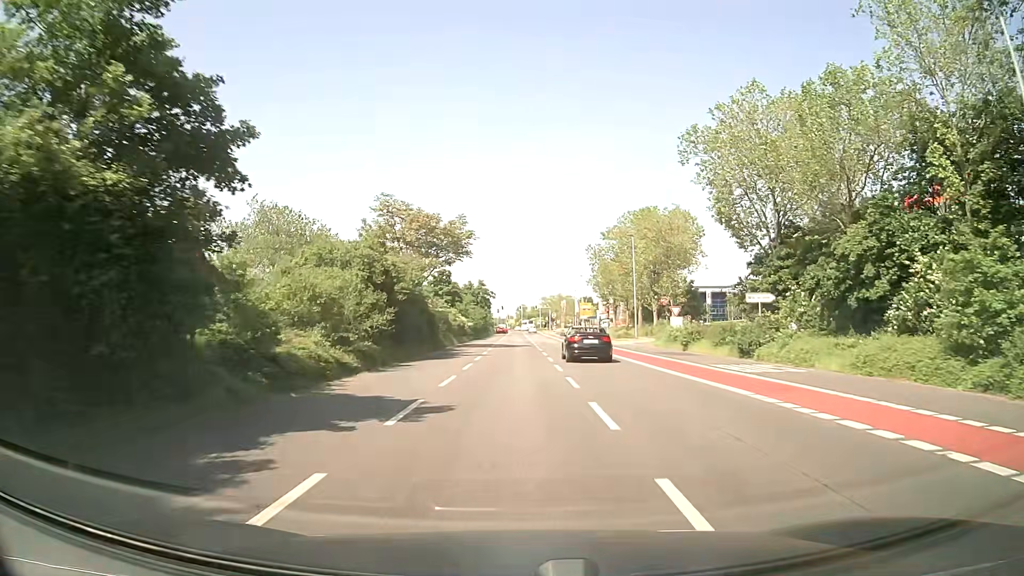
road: secondary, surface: asphalt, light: Day
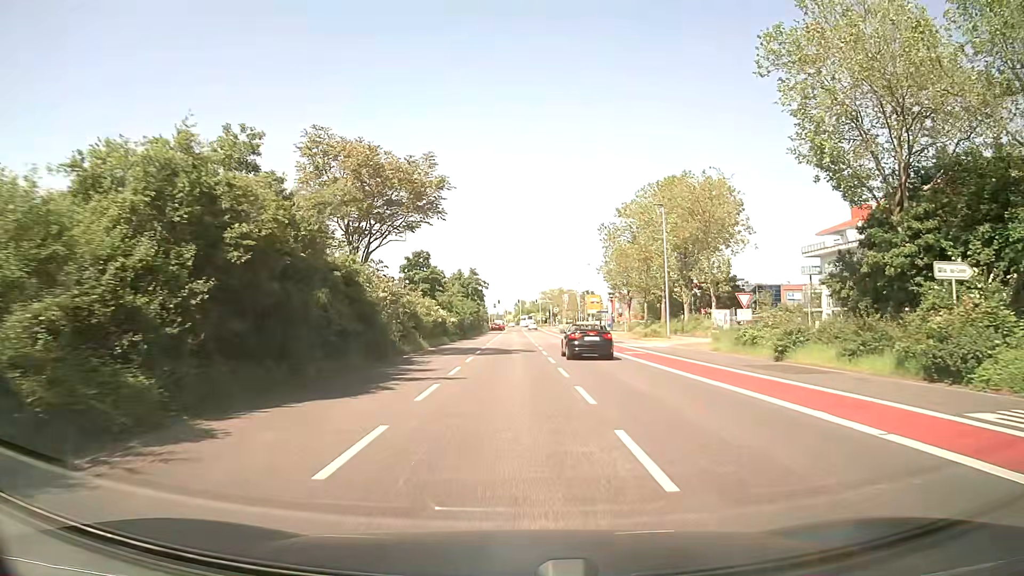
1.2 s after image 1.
(0.0, +15.2) m; 0°
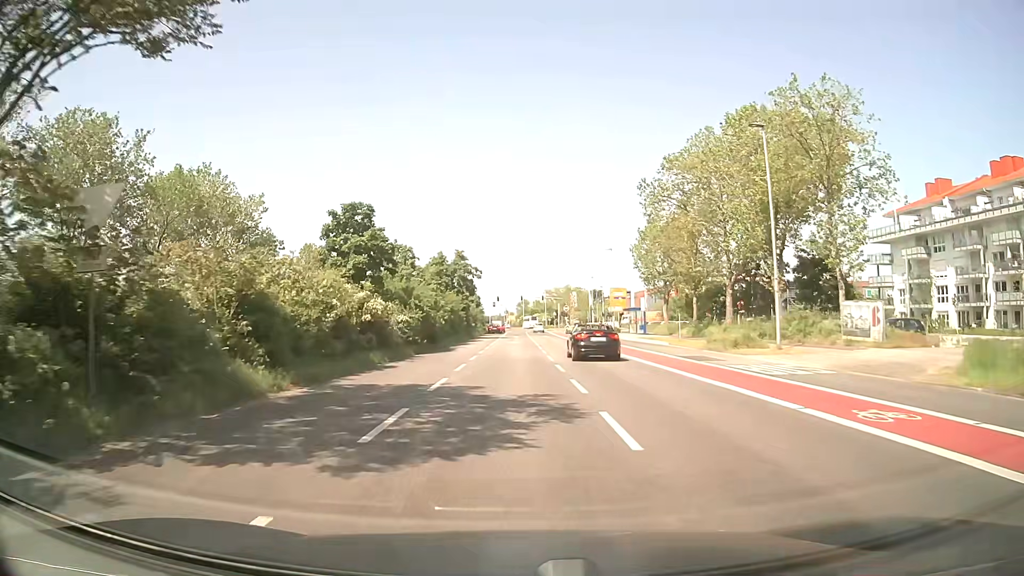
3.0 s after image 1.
(-0.1, +22.3) m; 0°
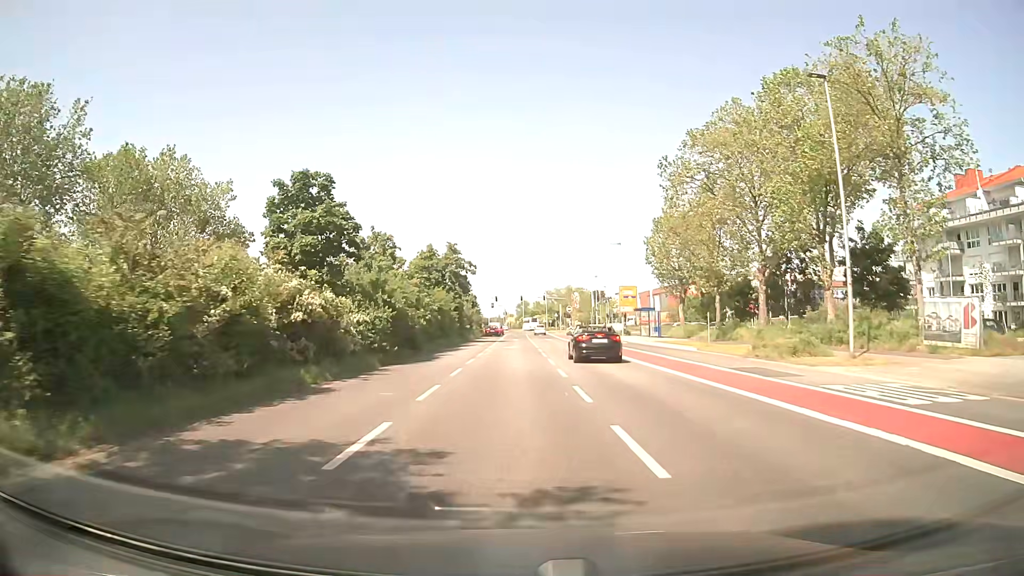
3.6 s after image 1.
(0.0, +7.3) m; 0°
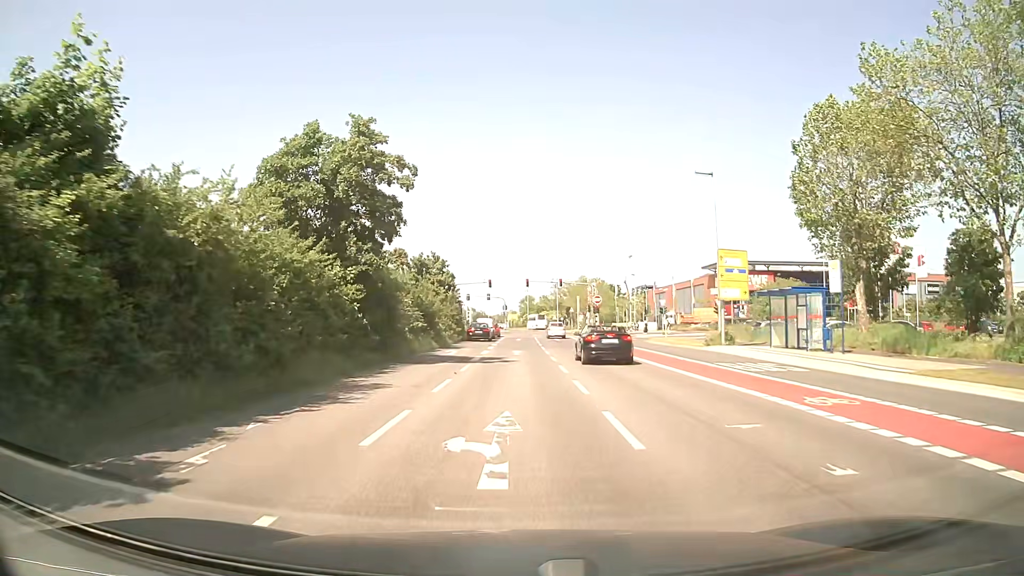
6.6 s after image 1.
(-0.1, +34.6) m; 0°
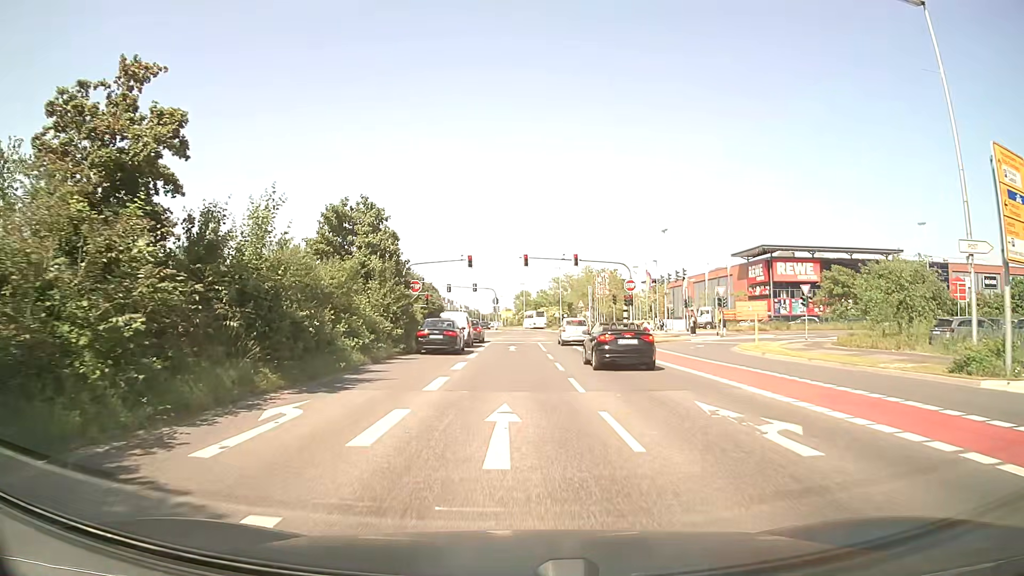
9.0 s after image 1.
(+0.1, +24.0) m; +1°
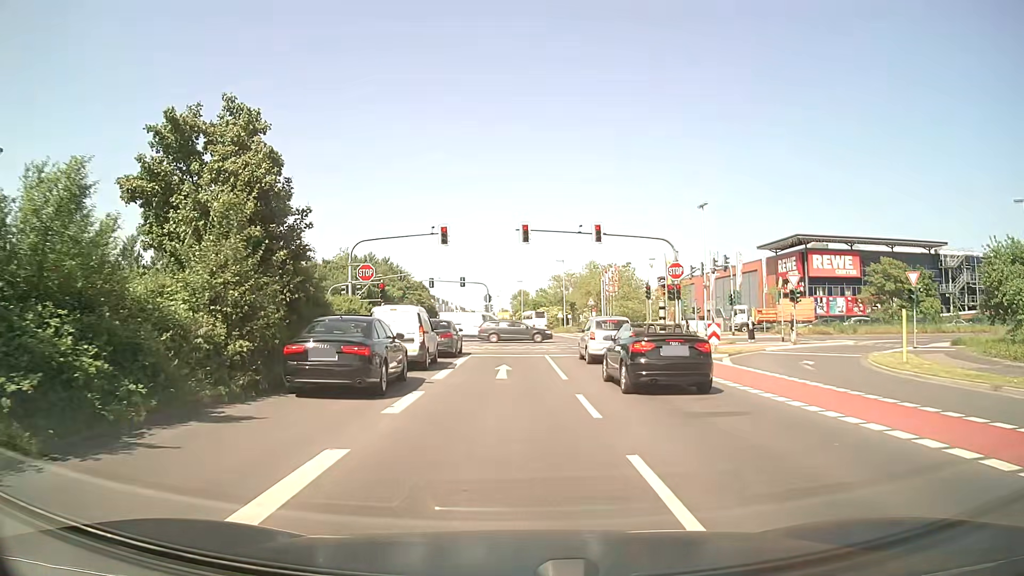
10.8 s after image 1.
(0.0, +15.0) m; 0°
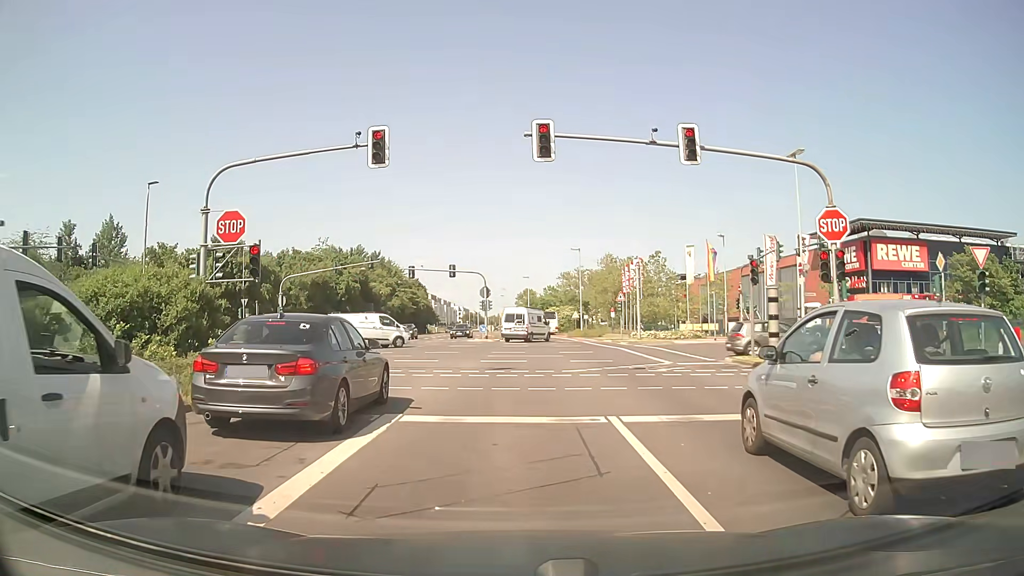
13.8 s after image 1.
(0.0, +16.8) m; -1°
